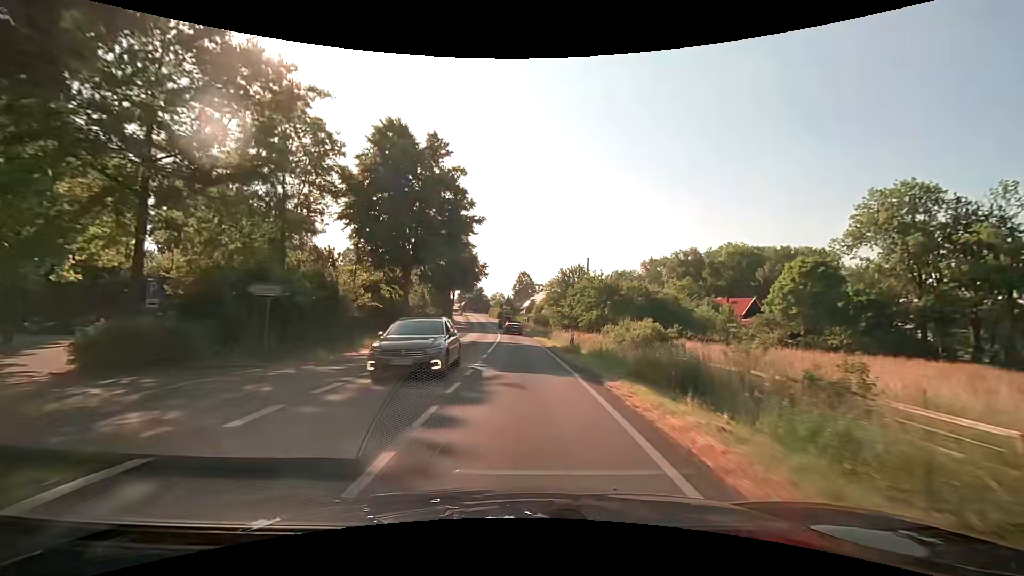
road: secondary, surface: asphalt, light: Day
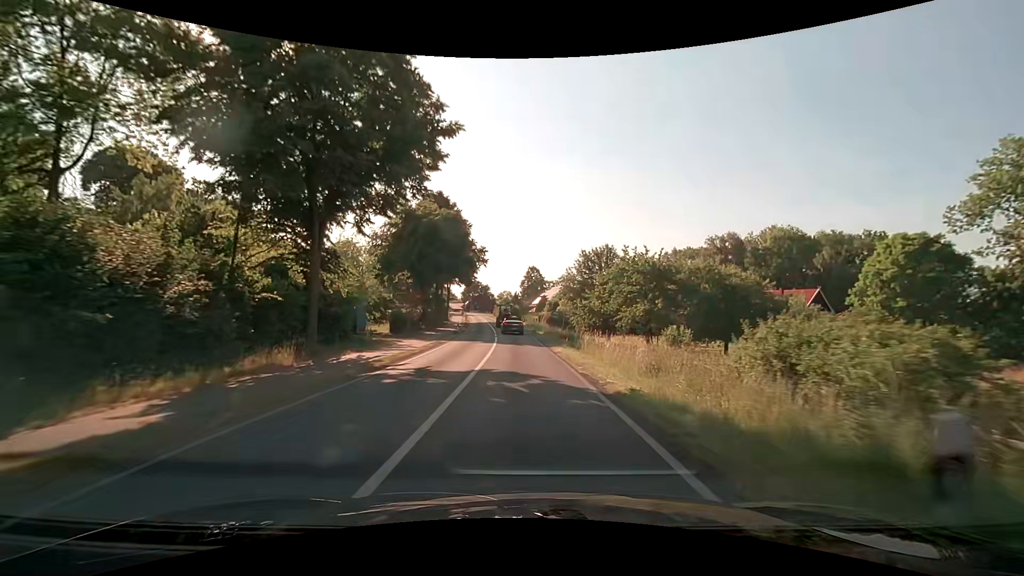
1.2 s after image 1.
(+0.1, +18.4) m; 0°
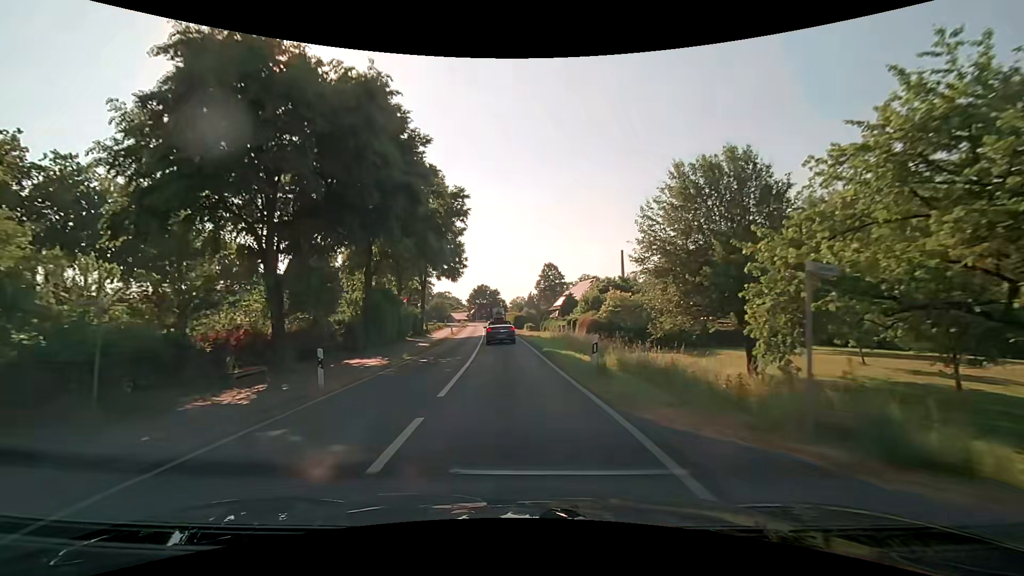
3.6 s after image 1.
(-0.7, +32.5) m; -2°
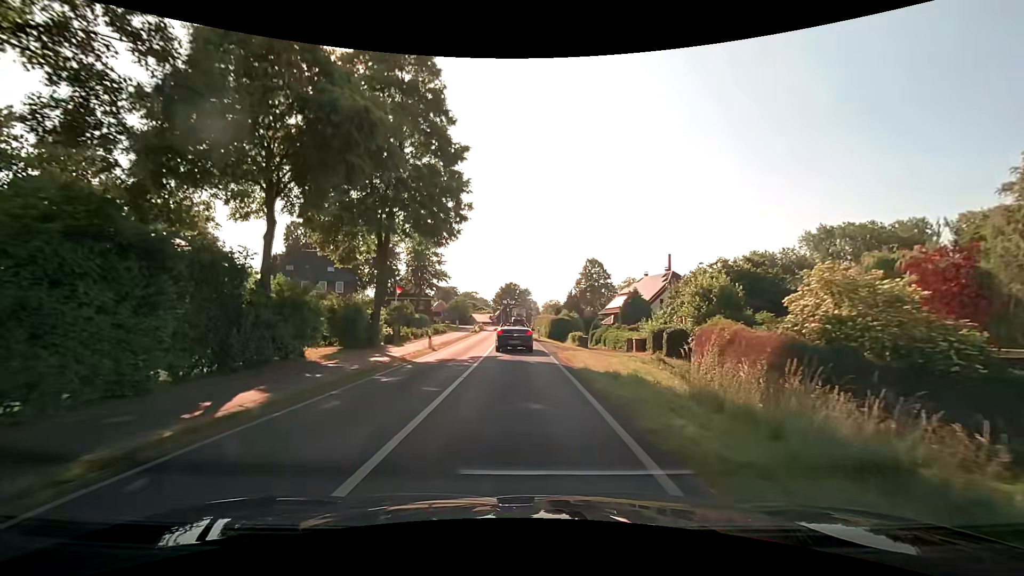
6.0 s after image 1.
(-0.9, +26.7) m; -4°
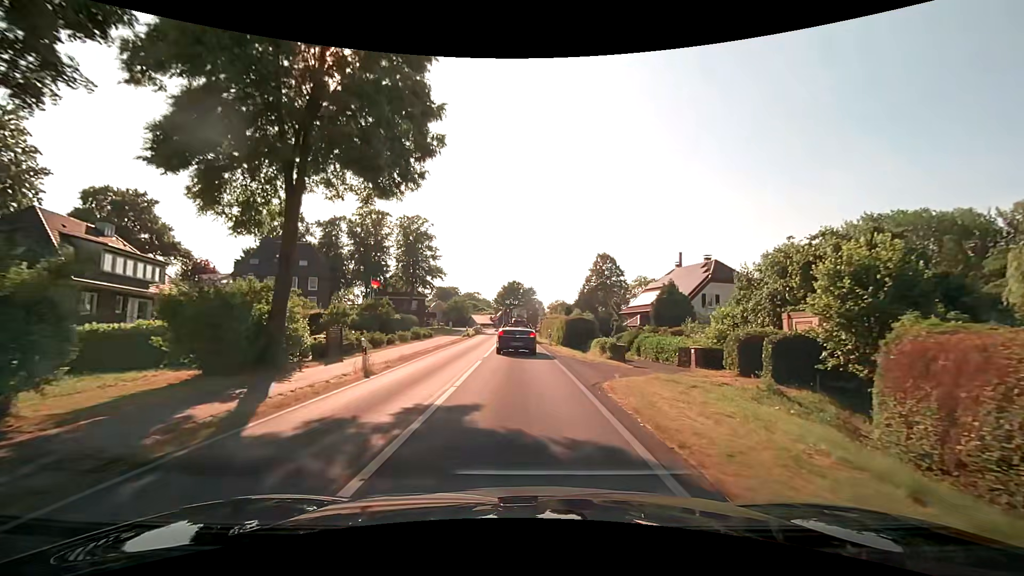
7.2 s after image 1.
(0.0, +11.8) m; 0°
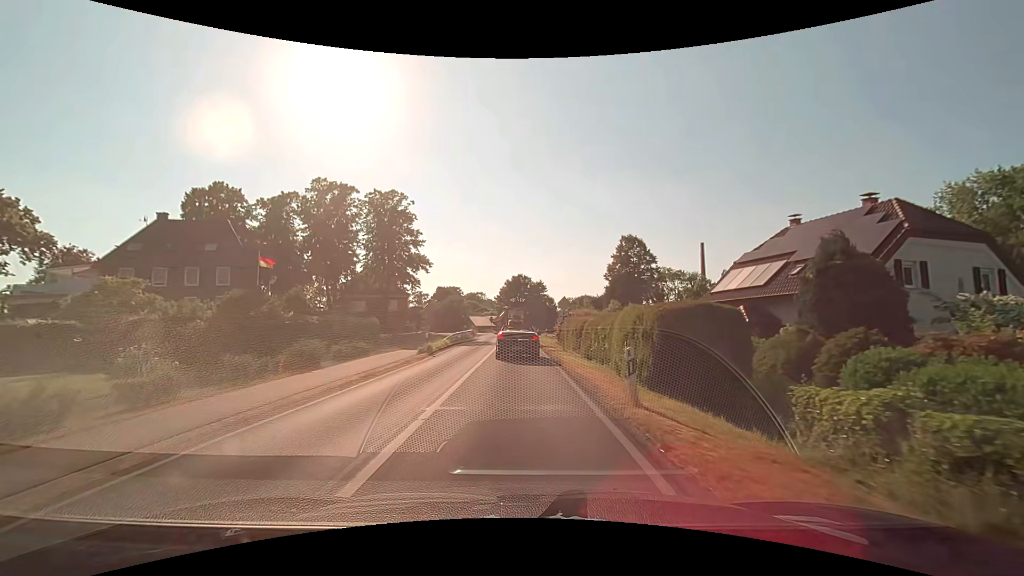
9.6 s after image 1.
(0.0, +22.3) m; 0°
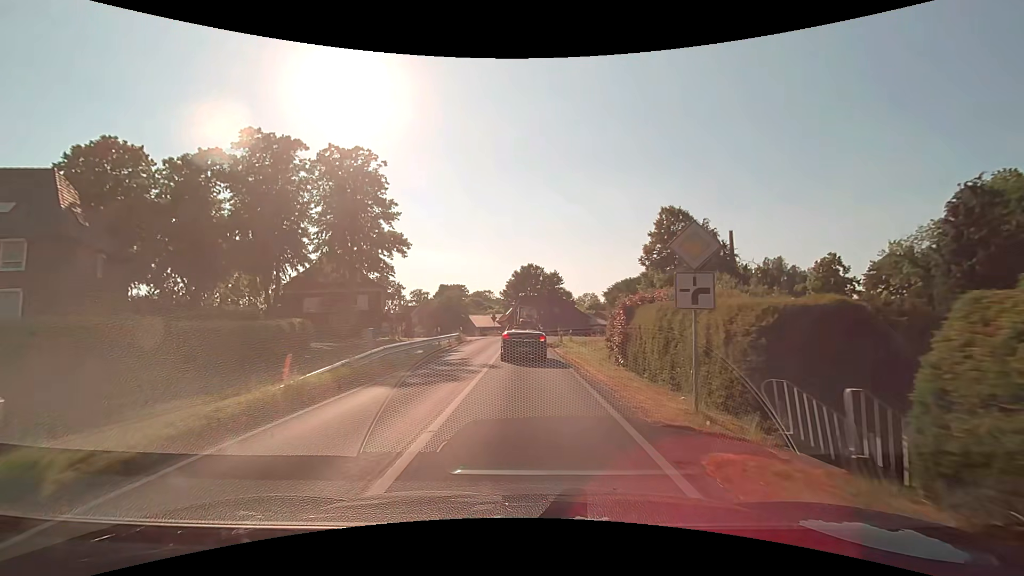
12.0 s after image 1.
(-0.3, +20.9) m; -1°
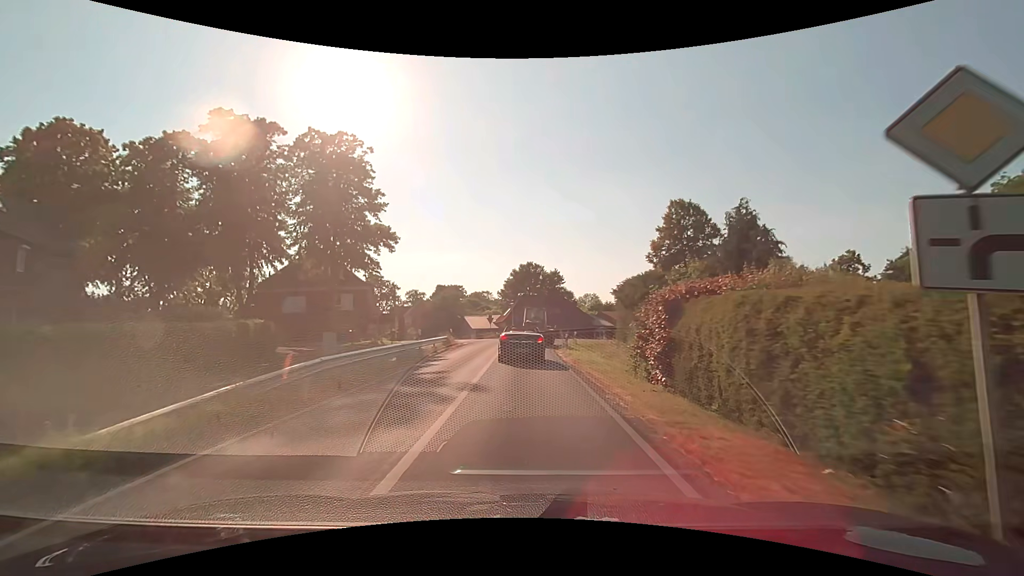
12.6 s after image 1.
(0.0, +5.0) m; 0°
(0, +10) (0, +20) (0, +30) (+1, +40) (+5, +49) (+12, +56) (+21, +61) (+30, +65) (+40, +68) (+49, +71) m
